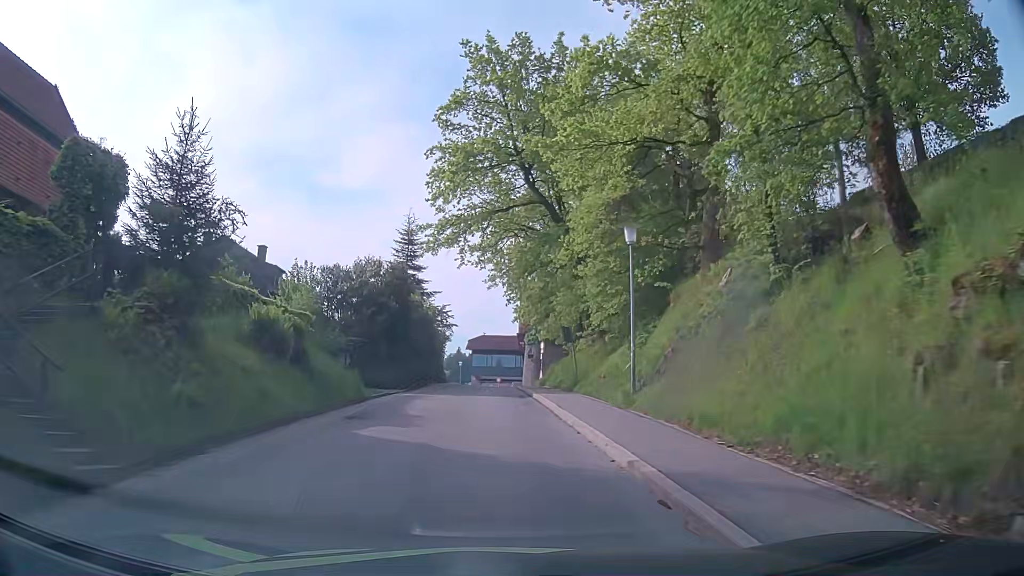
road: residential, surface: asphalt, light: Day
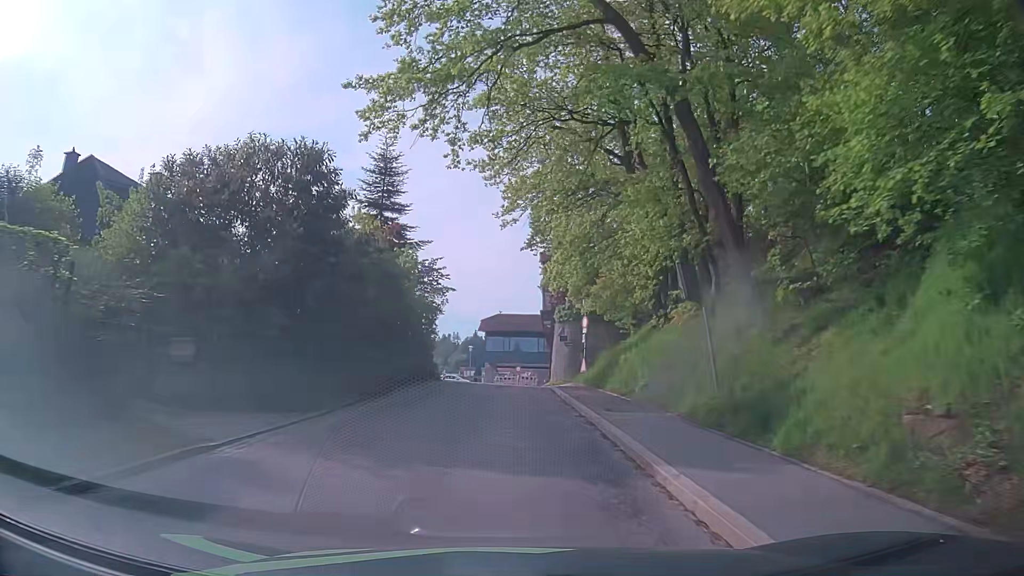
(-0.5, +18.0) m; -2°
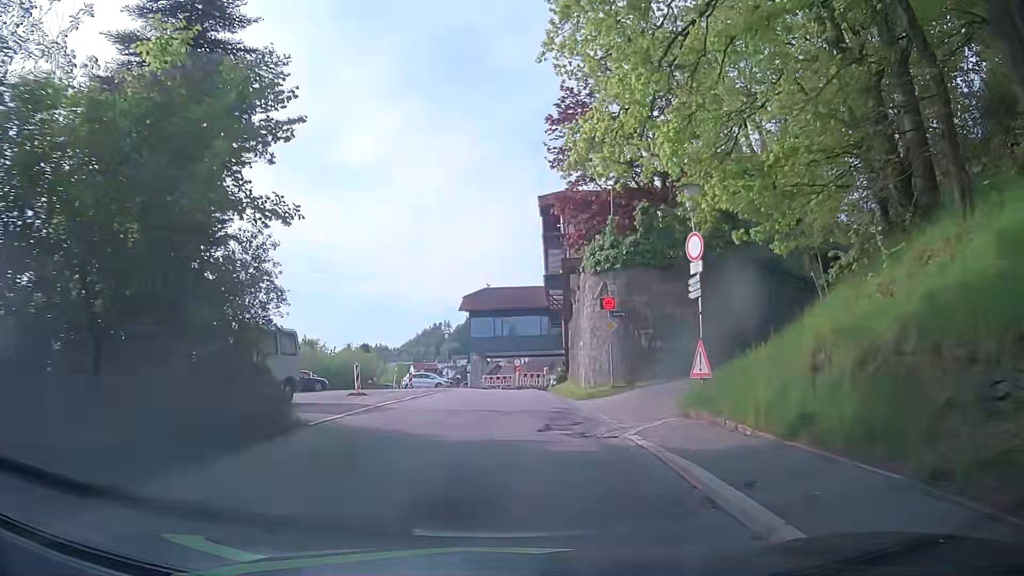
(-0.1, +22.5) m; 0°
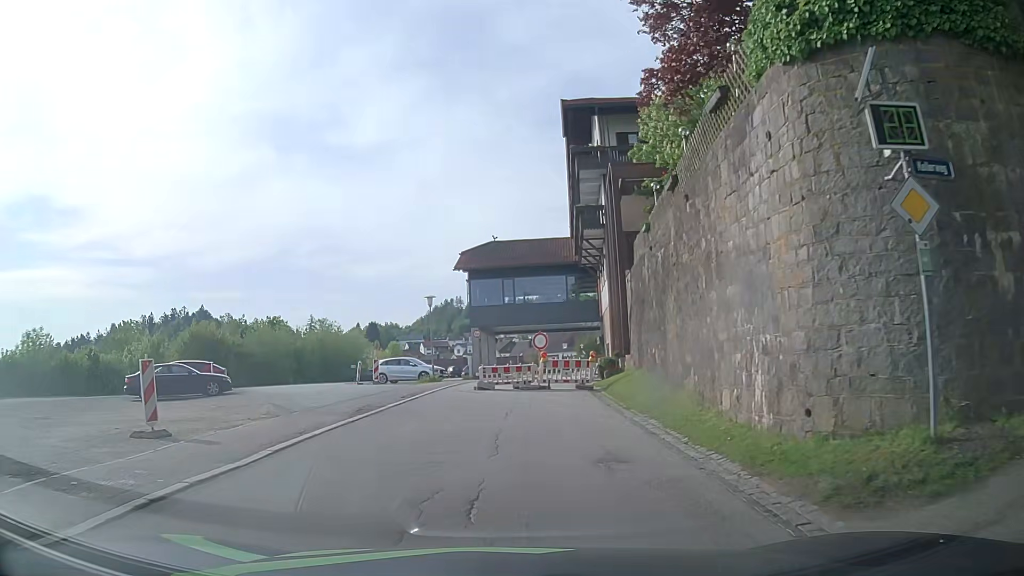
(+0.2, +17.5) m; 0°
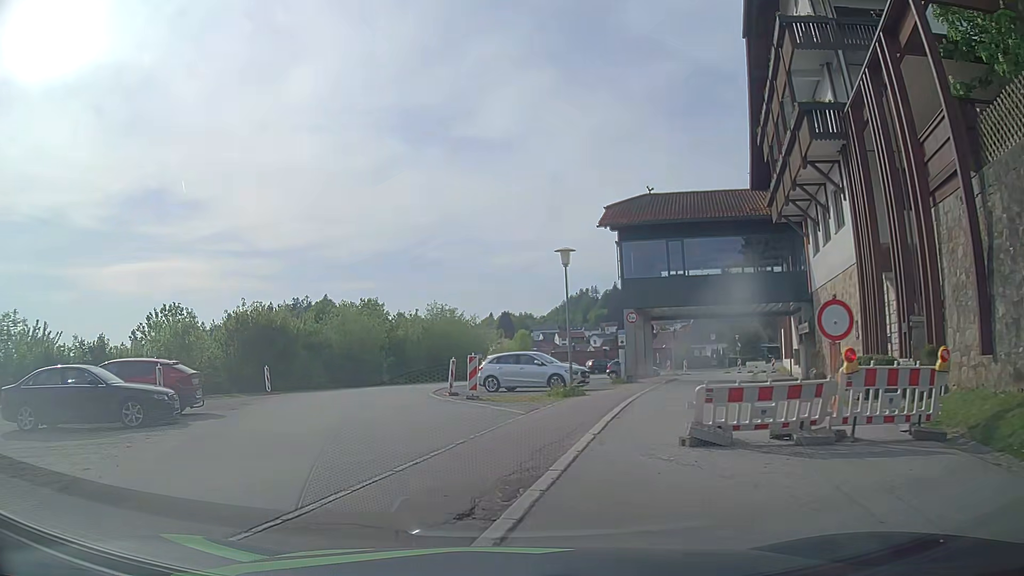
(-1.3, +14.2) m; -11°
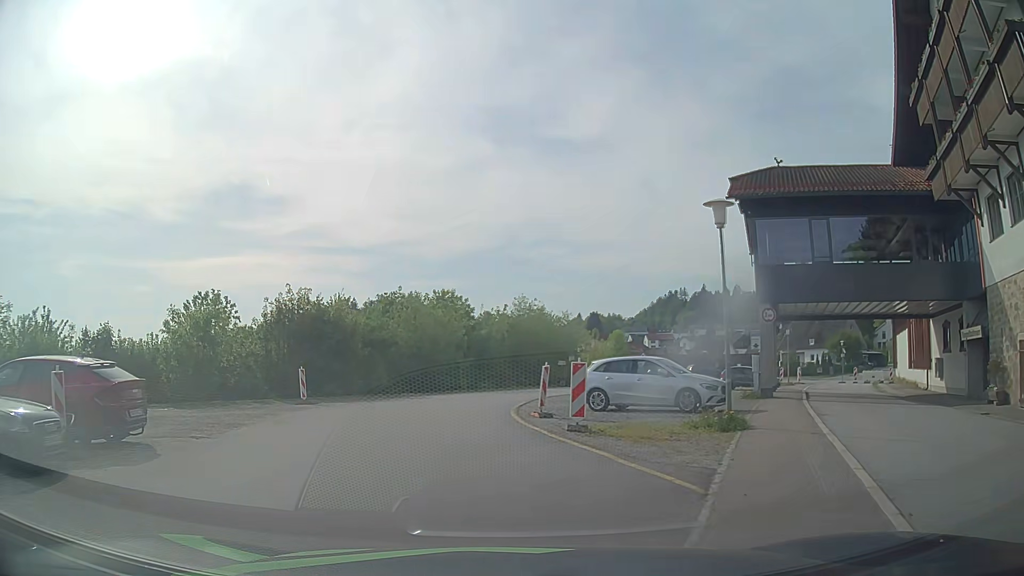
(-0.5, +7.3) m; -8°
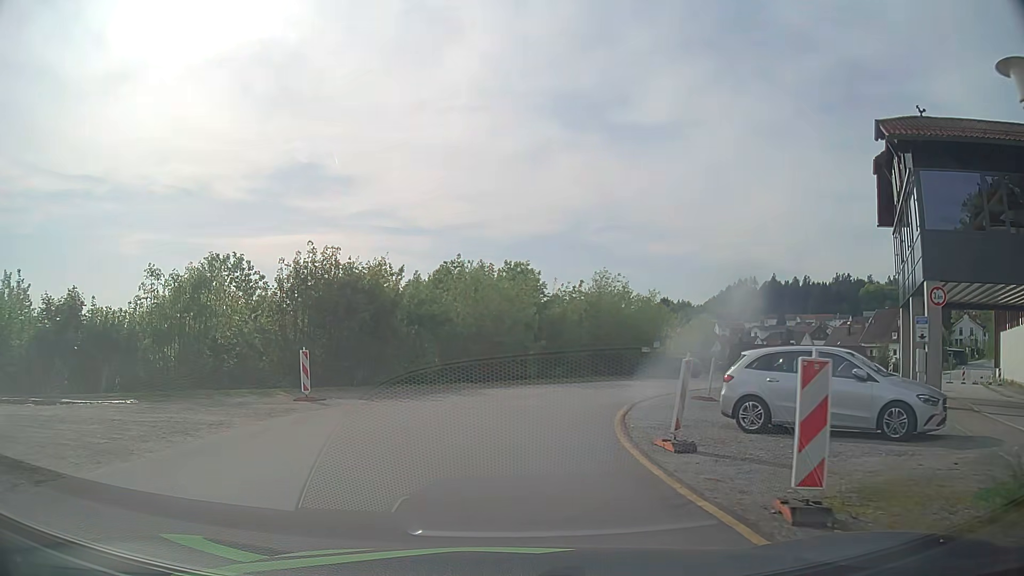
(-0.3, +7.6) m; -6°
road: unclassified
